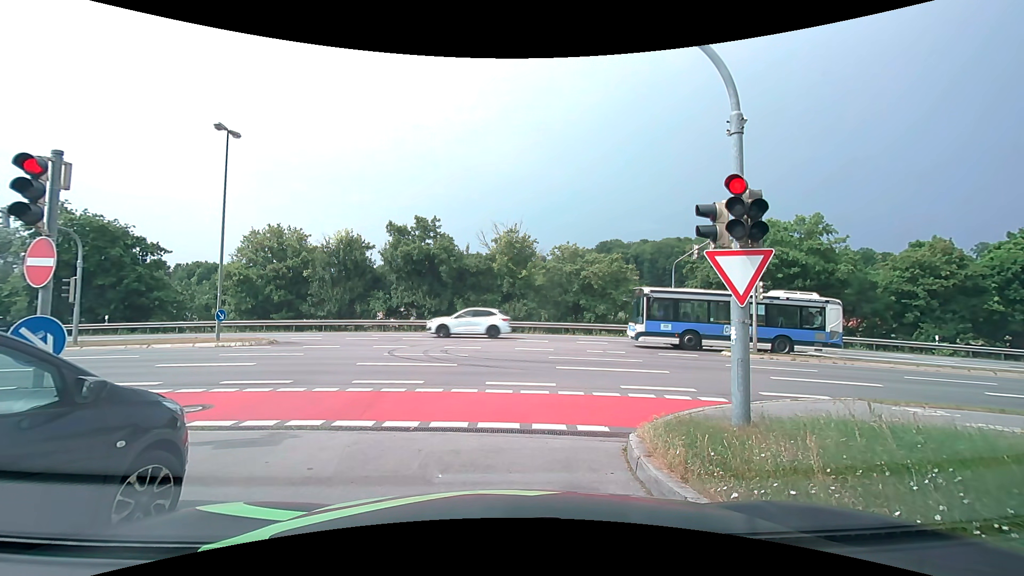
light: Day
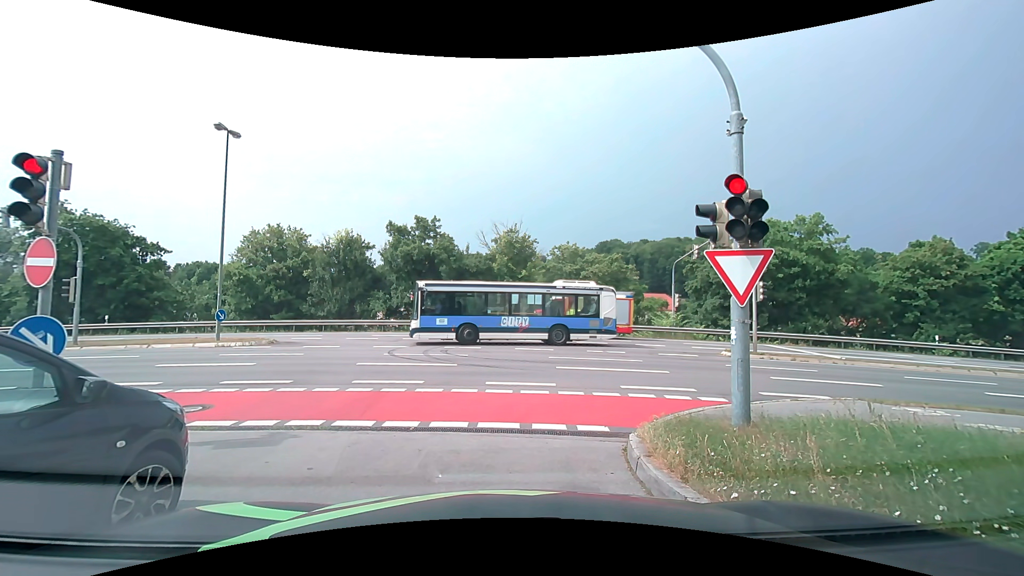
(0.0, 0.0) m; 0°
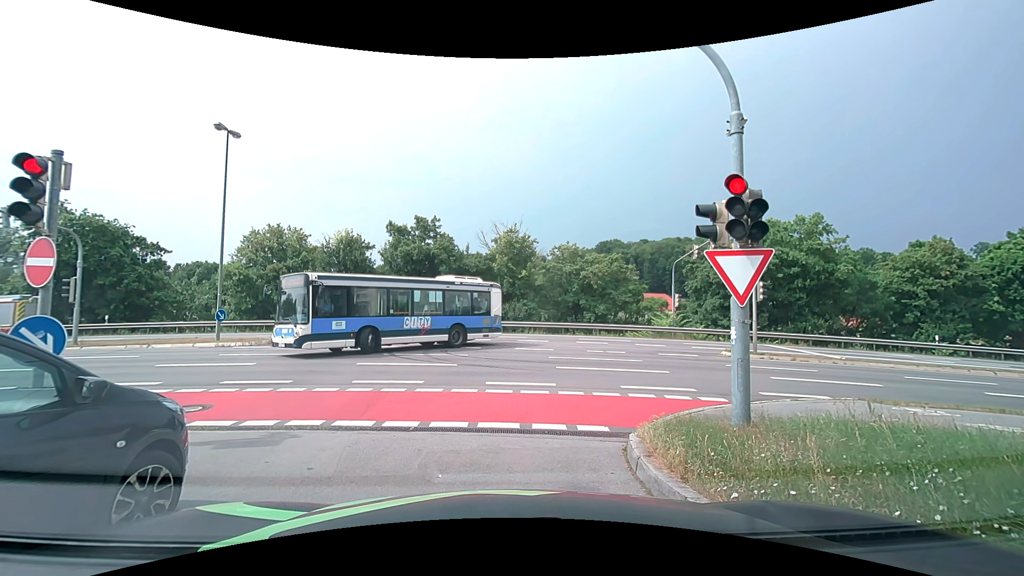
(0.0, 0.0) m; 0°
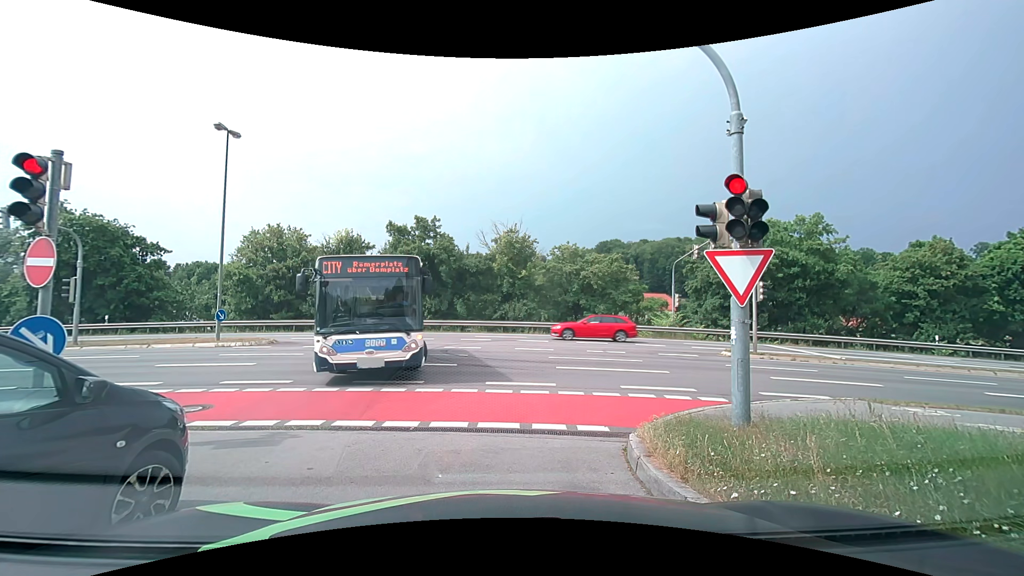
(0.0, 0.0) m; 0°
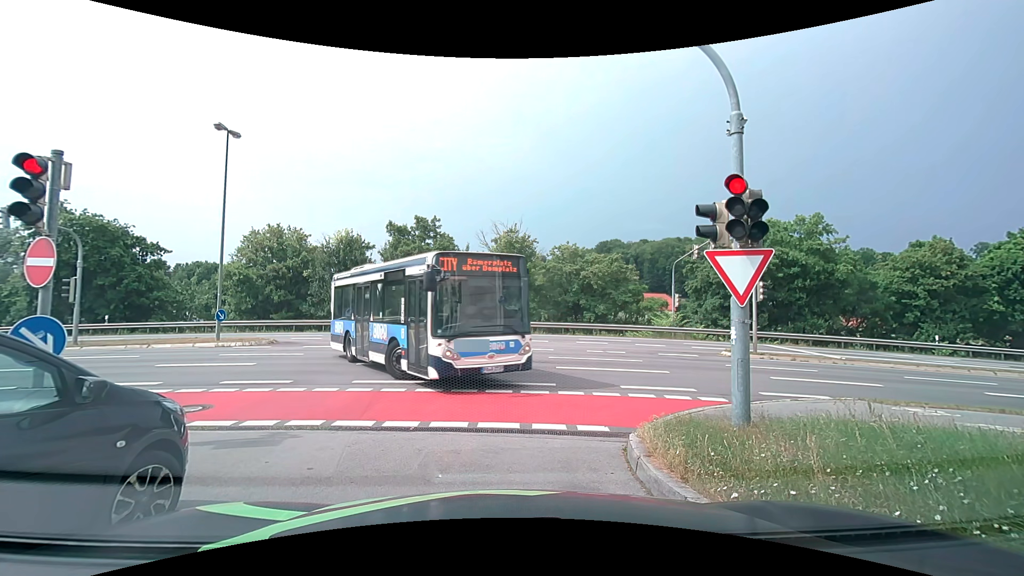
(0.0, 0.0) m; 0°
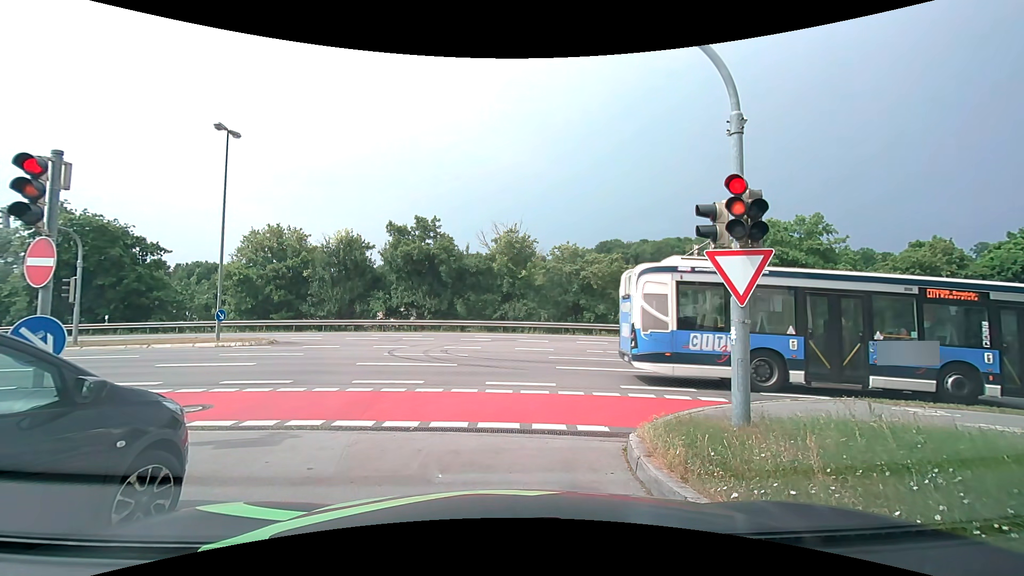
(0.0, 0.0) m; 0°
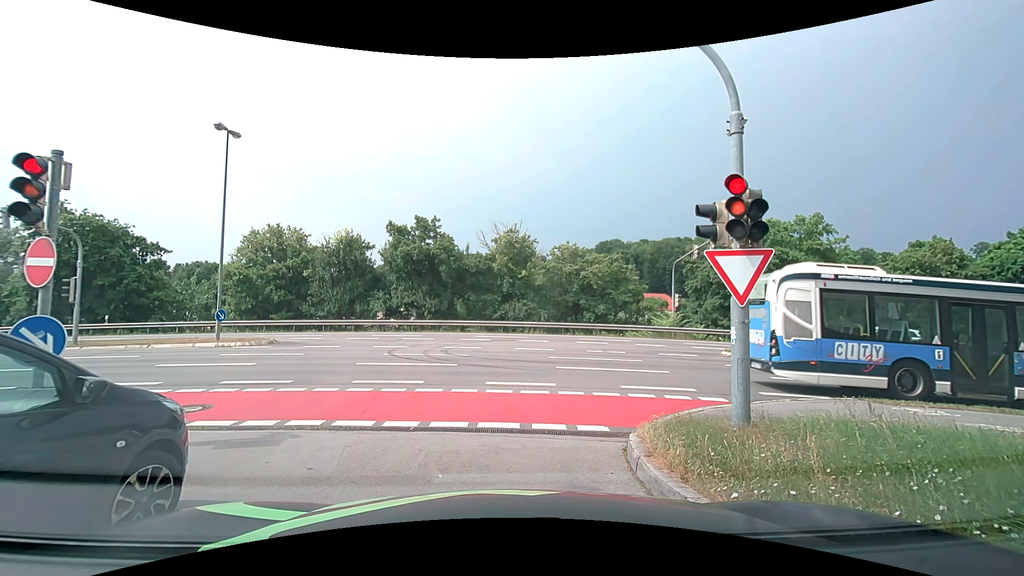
(0.0, 0.0) m; 0°
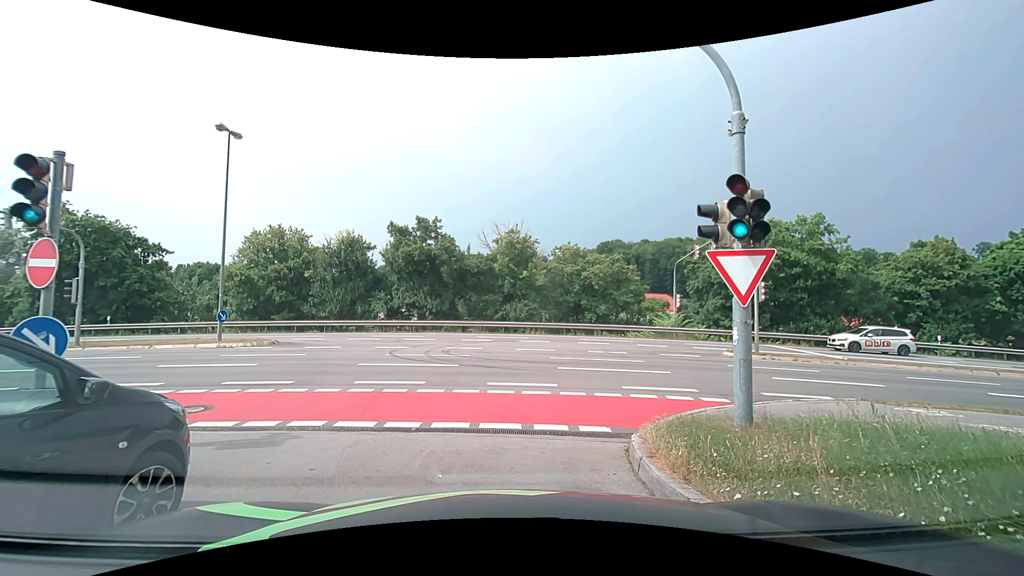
(0.0, 0.0) m; 0°
